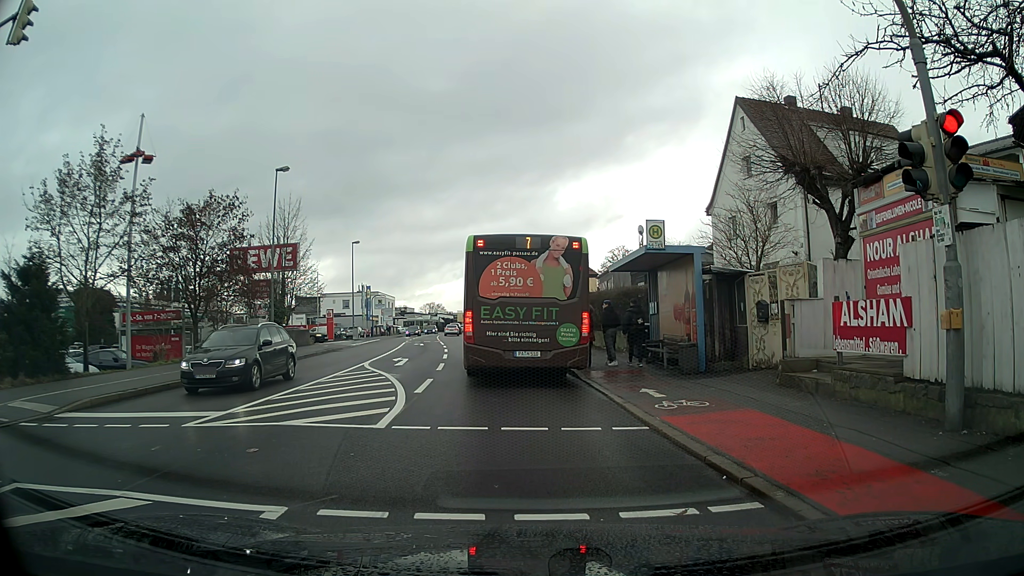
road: tertiary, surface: asphalt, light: Day
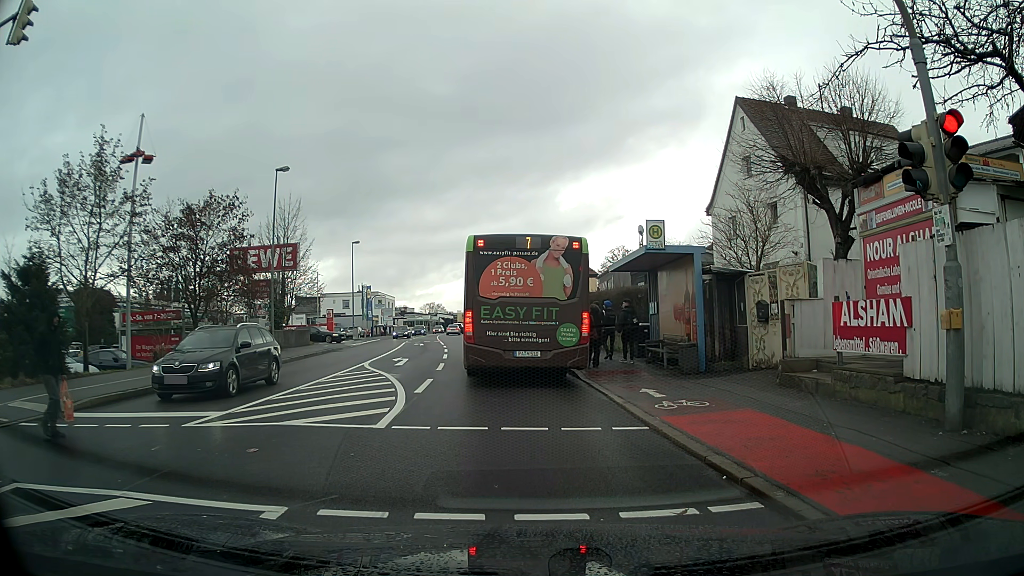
(0.0, 0.0) m; 0°
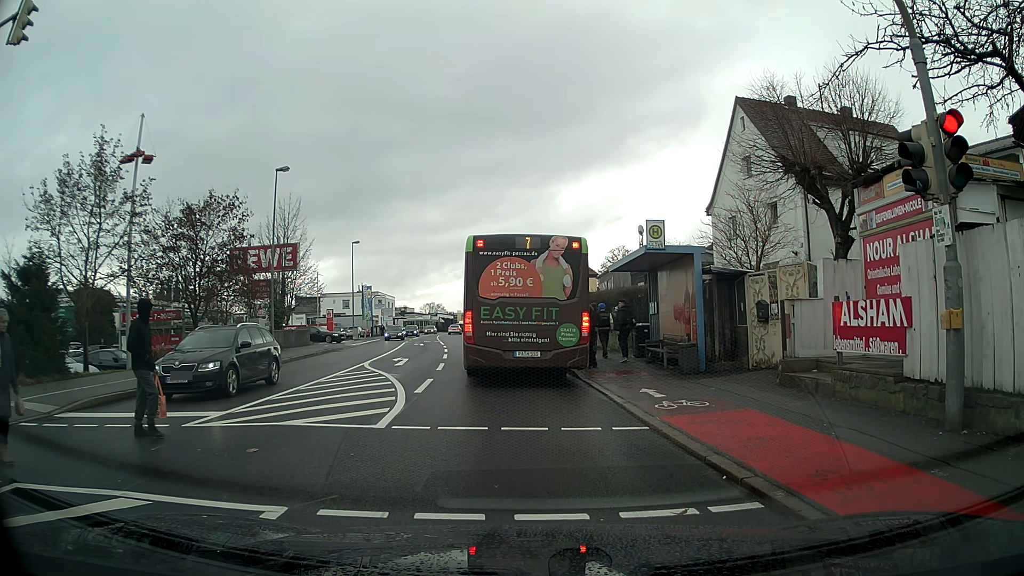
(0.0, 0.0) m; 0°
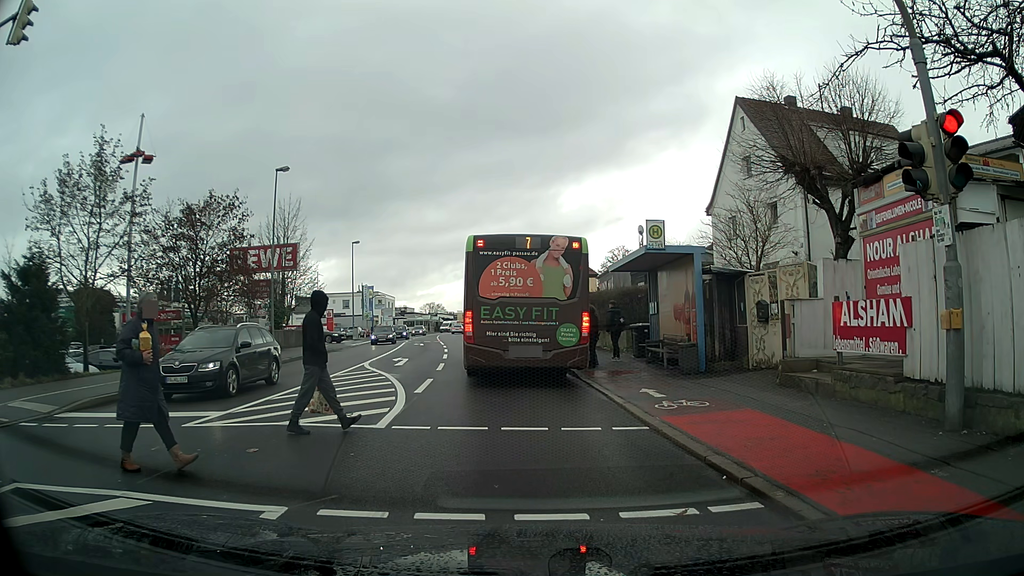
(0.0, 0.0) m; 0°
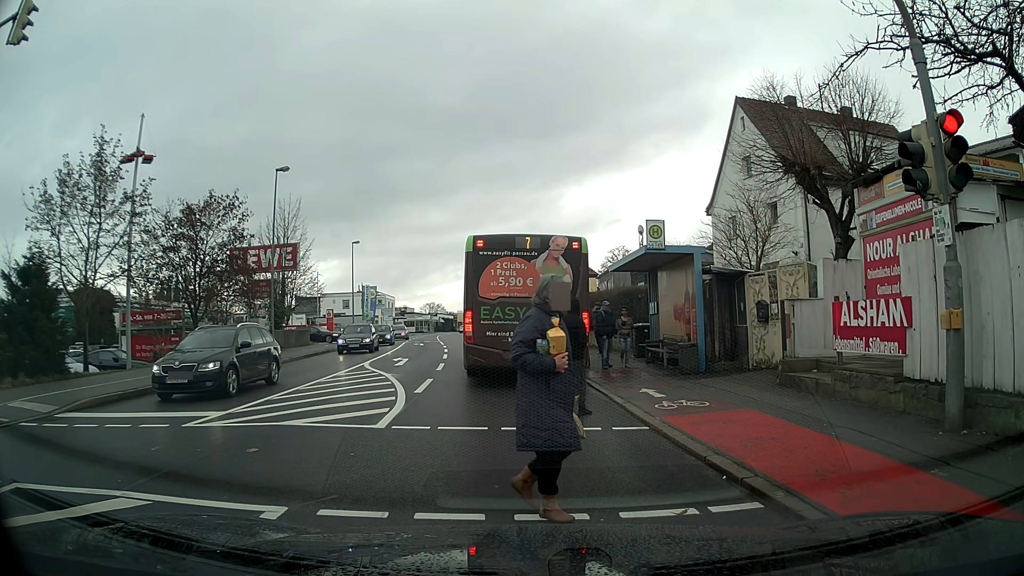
(0.0, 0.0) m; 0°
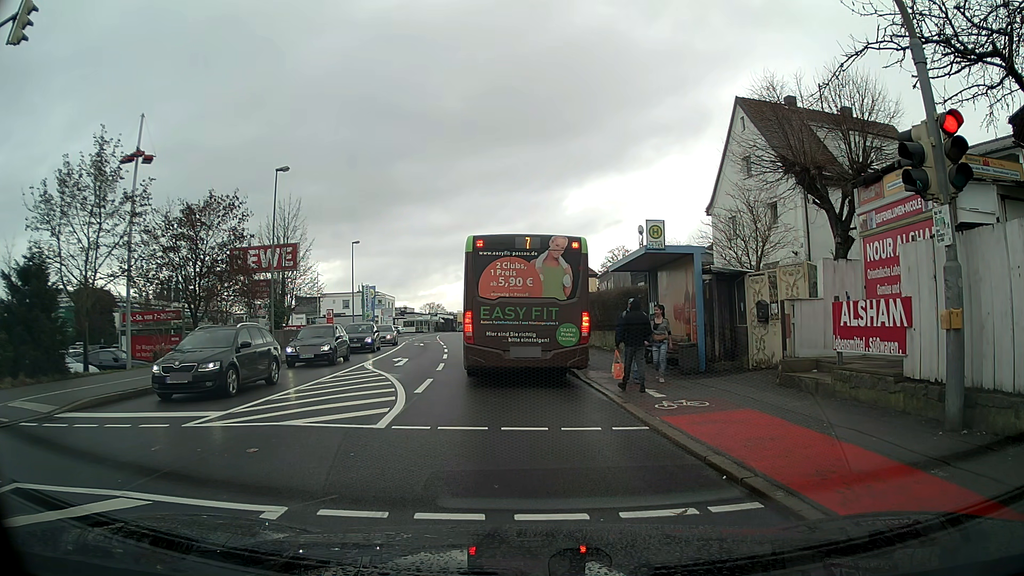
(0.0, 0.0) m; 0°
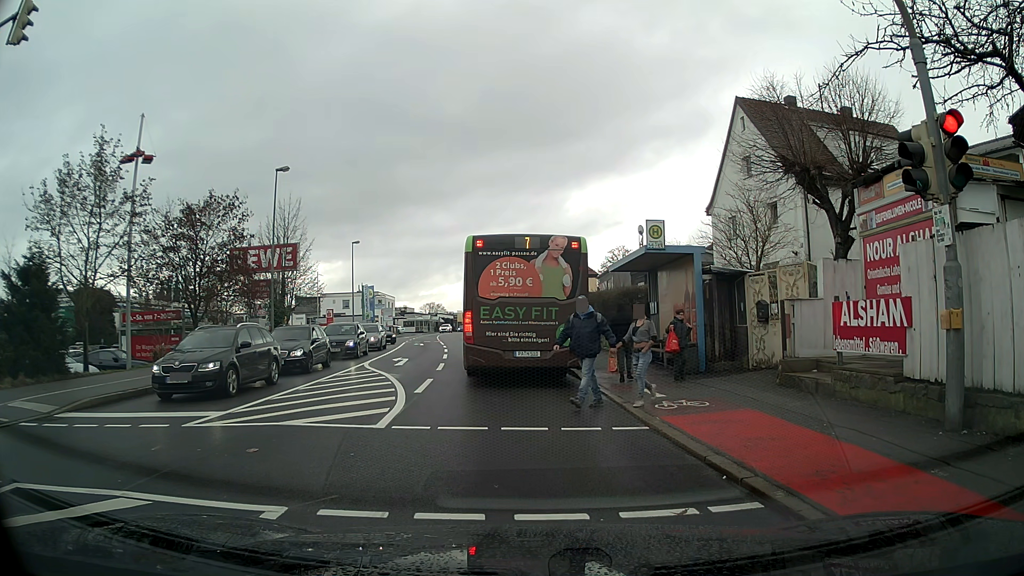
(0.0, 0.0) m; 0°
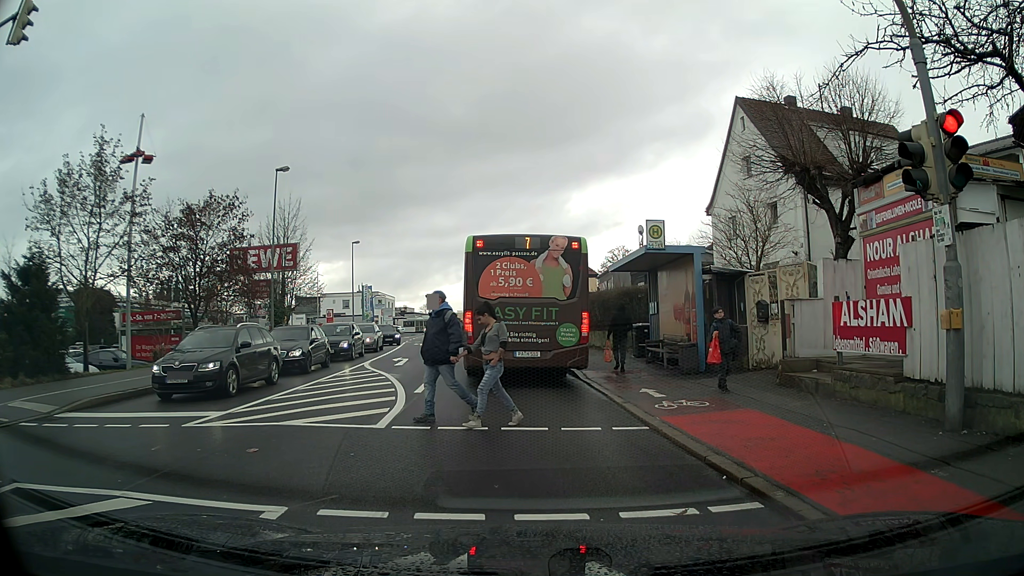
(0.0, 0.0) m; 0°
(0, +10) (-1, +20) (-3, +30) (-4, +40) (-6, +50) (-8, +59) (-9, +69) (-11, +79) (-12, +89) (-13, +99) m
